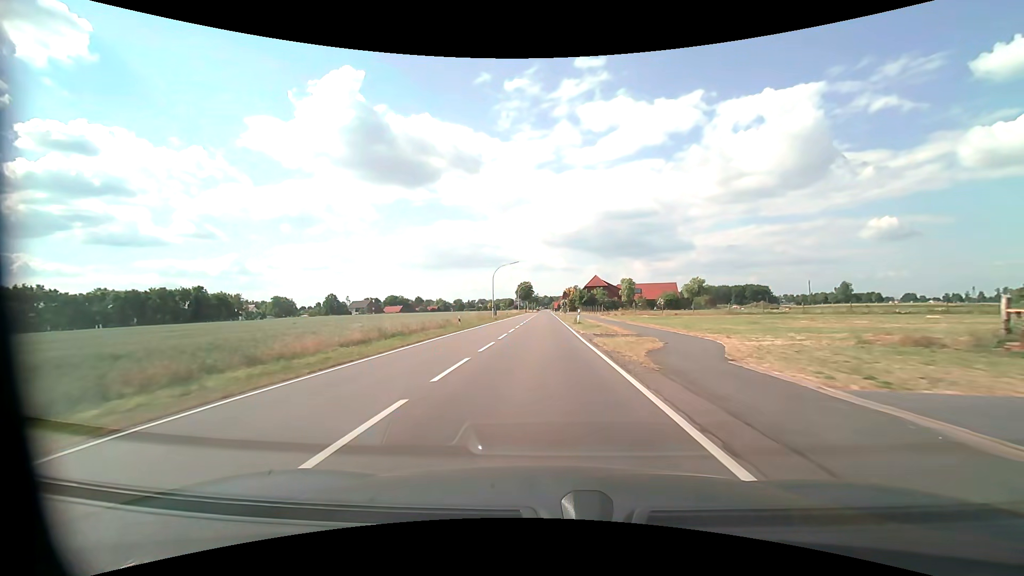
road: tertiary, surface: asphalt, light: Day
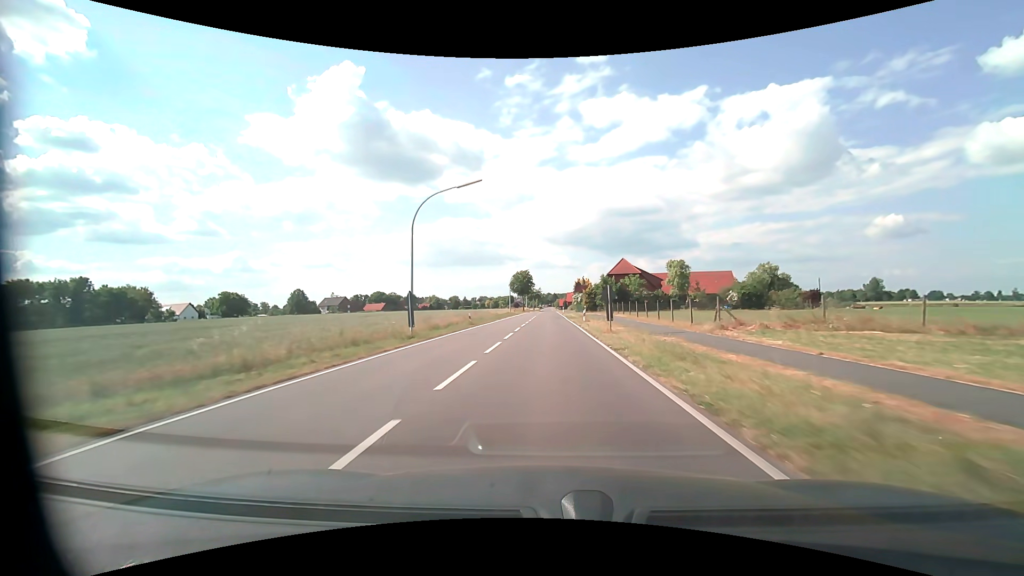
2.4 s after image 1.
(-0.2, +44.3) m; 0°
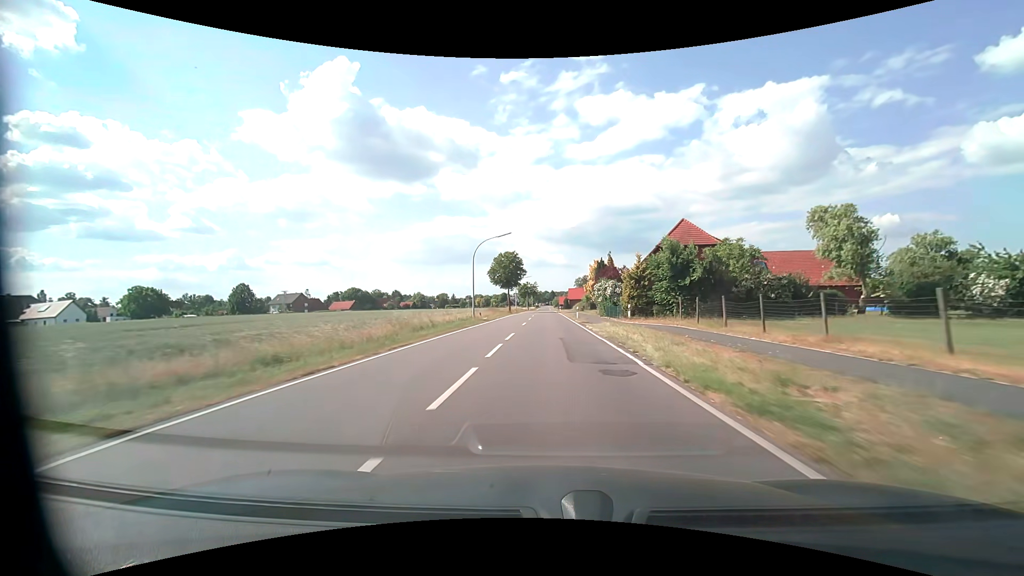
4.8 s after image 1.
(0.0, +44.4) m; 0°
